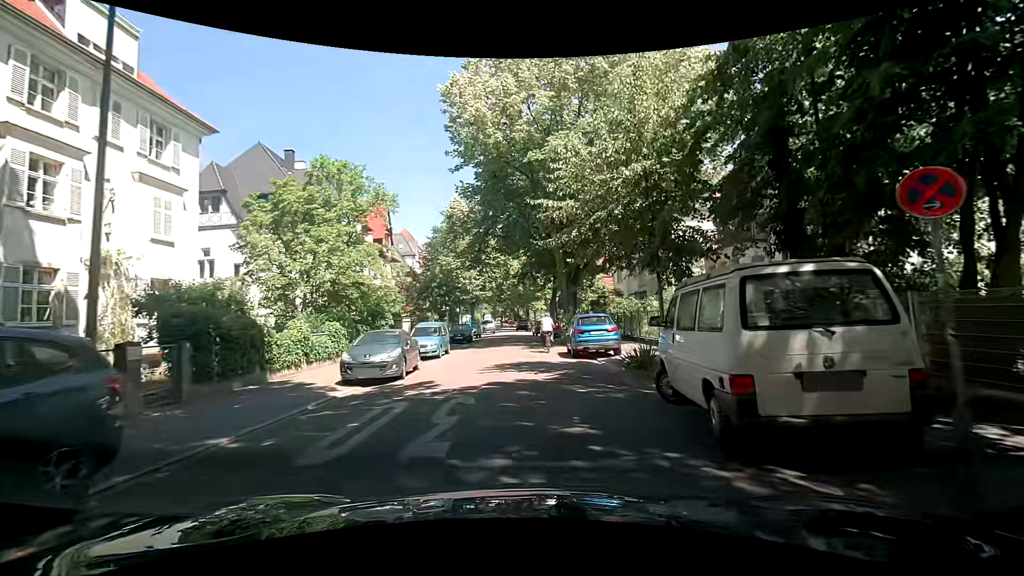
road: residential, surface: asphalt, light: Day
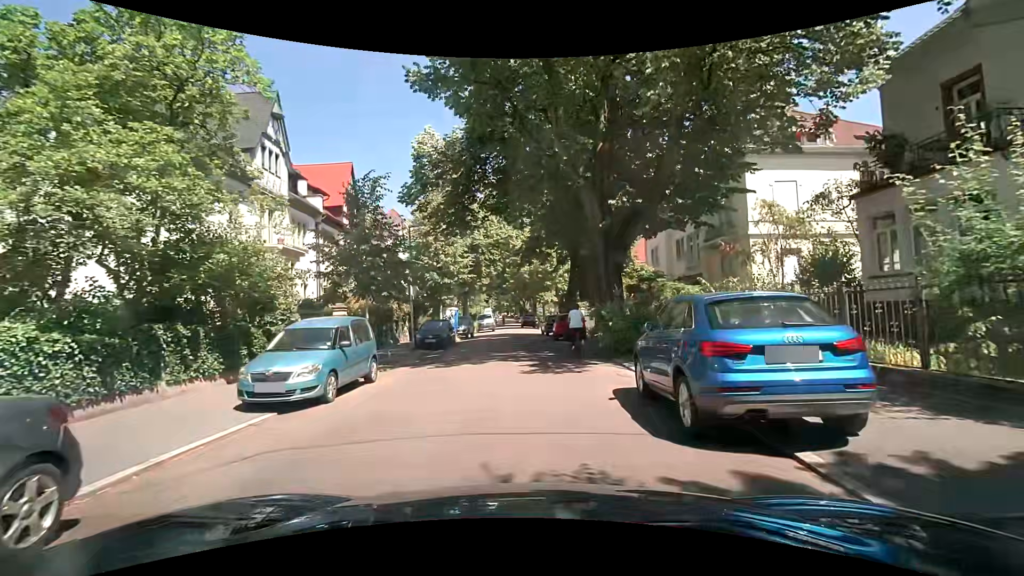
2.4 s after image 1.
(+0.1, +12.9) m; -1°
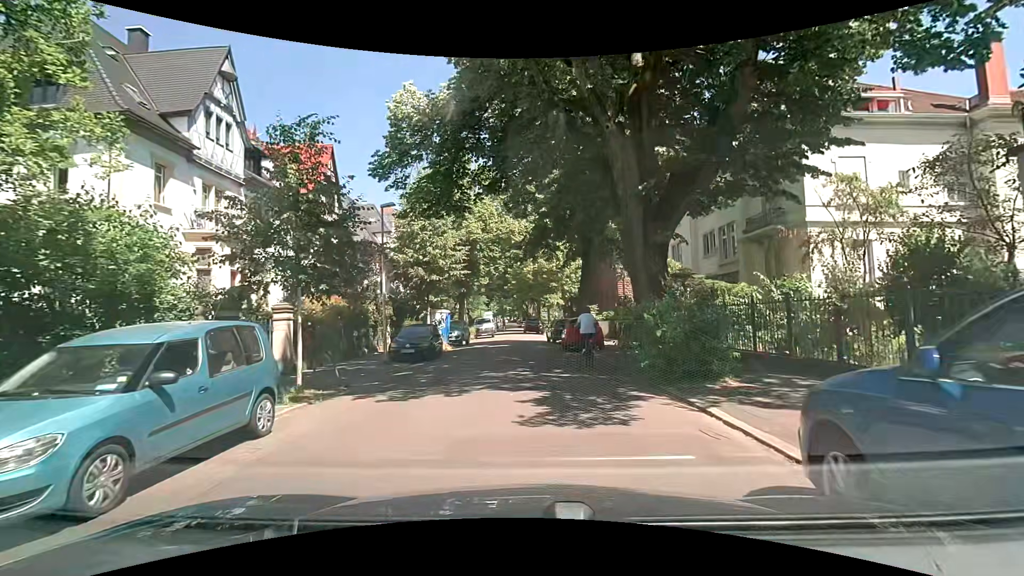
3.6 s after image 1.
(0.0, +5.1) m; +1°
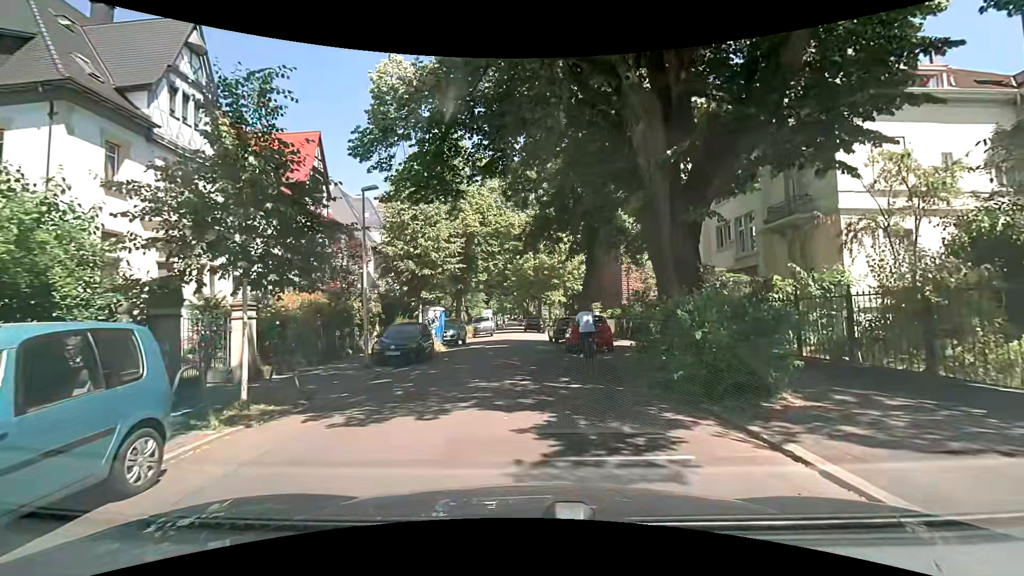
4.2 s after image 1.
(0.0, +2.2) m; -1°
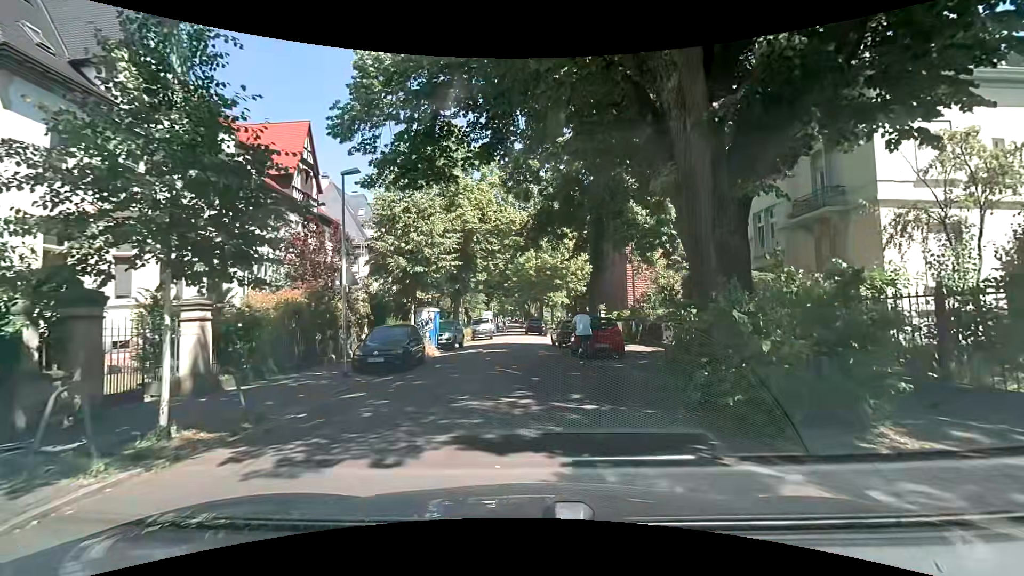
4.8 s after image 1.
(0.0, +2.1) m; -1°
